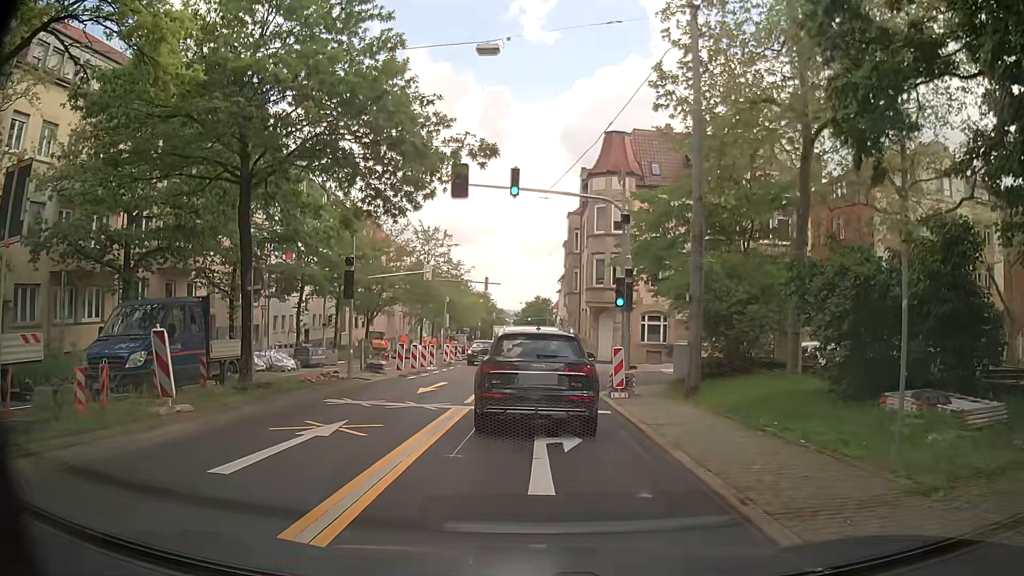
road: secondary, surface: asphalt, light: Day
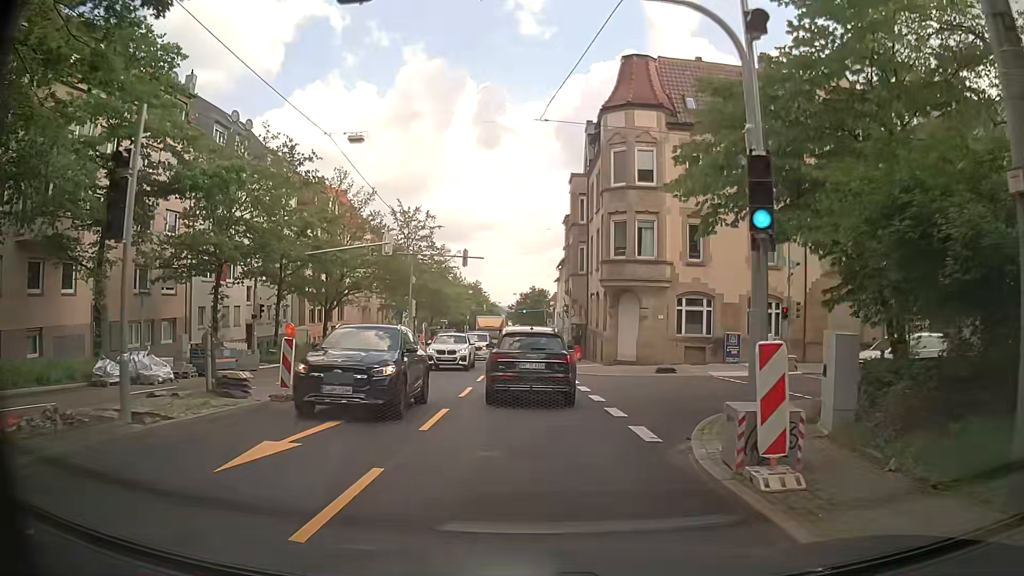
(-0.2, +12.1) m; 0°
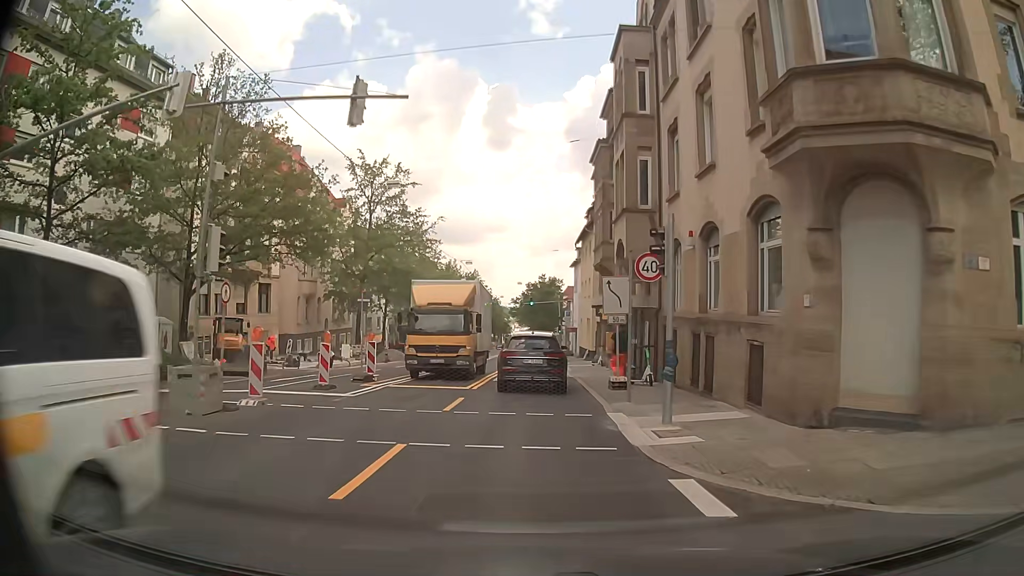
(-0.4, +23.0) m; -1°
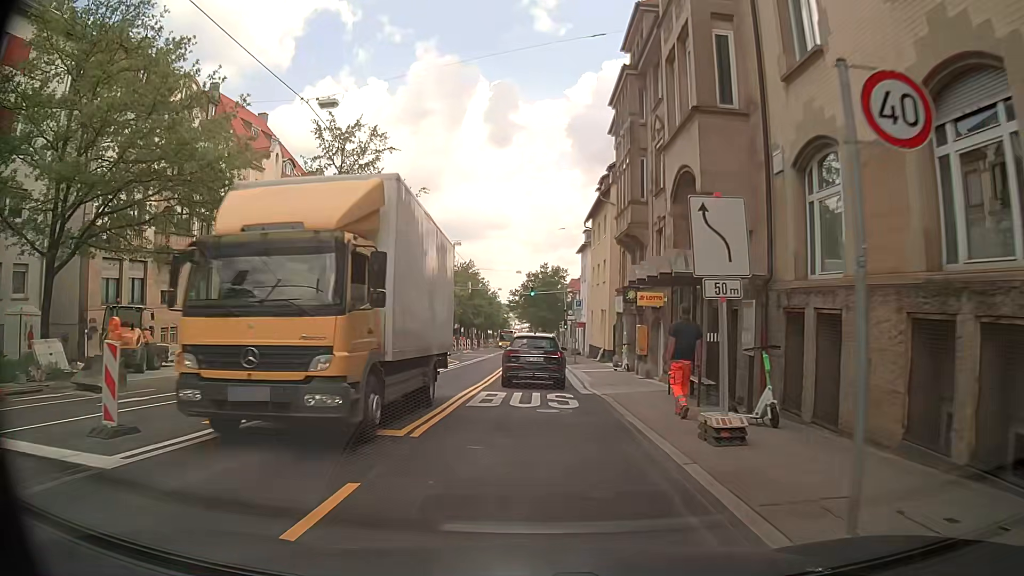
(0.0, +10.0) m; -1°
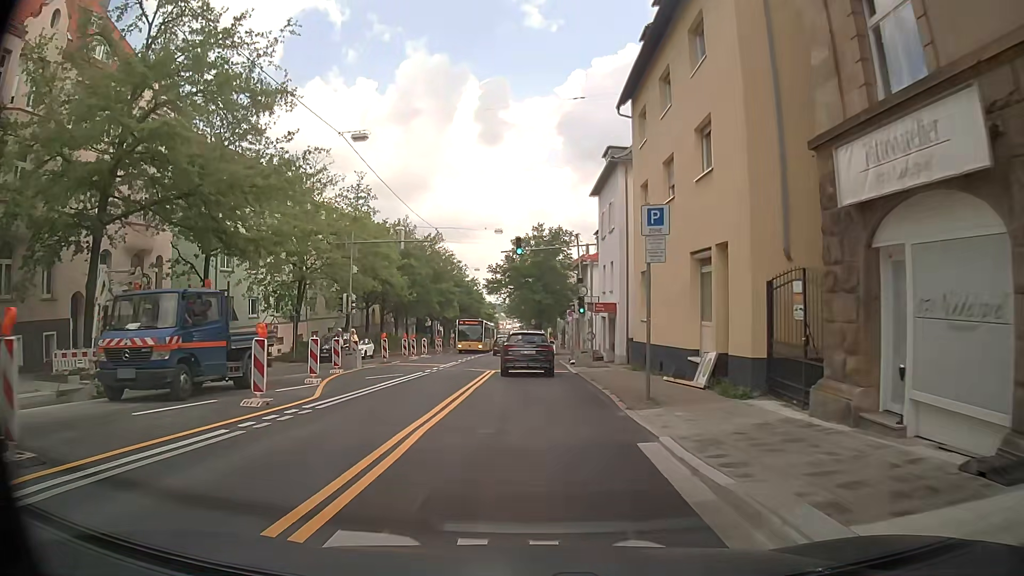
(+0.4, +26.3) m; +2°
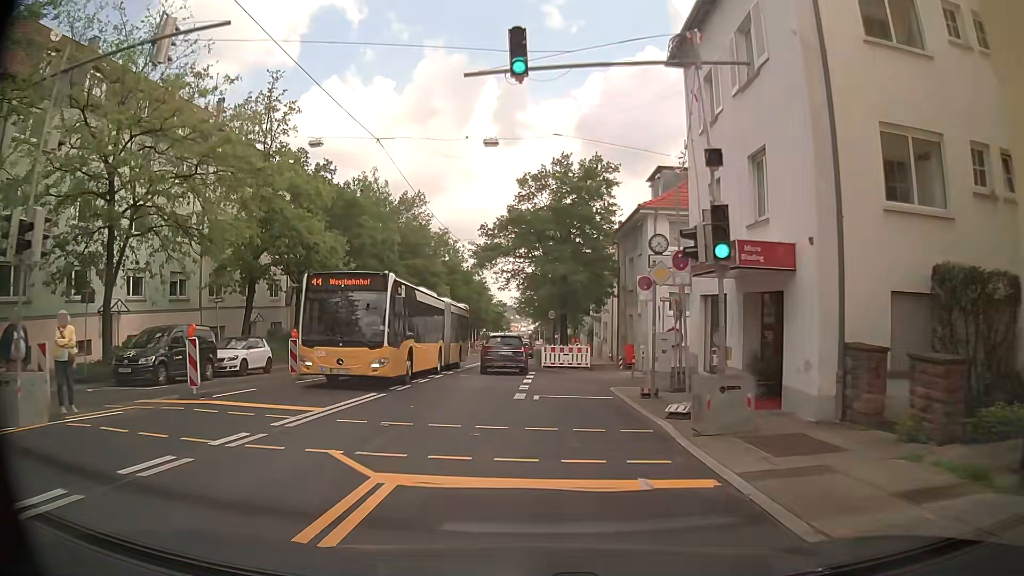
(-0.4, +21.7) m; -2°
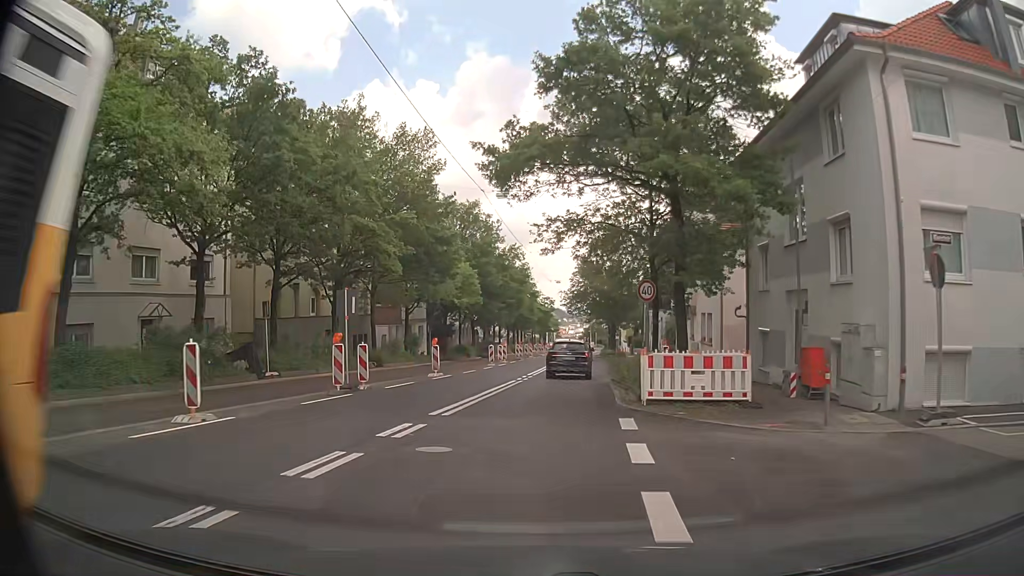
(-0.6, +17.6) m; -4°
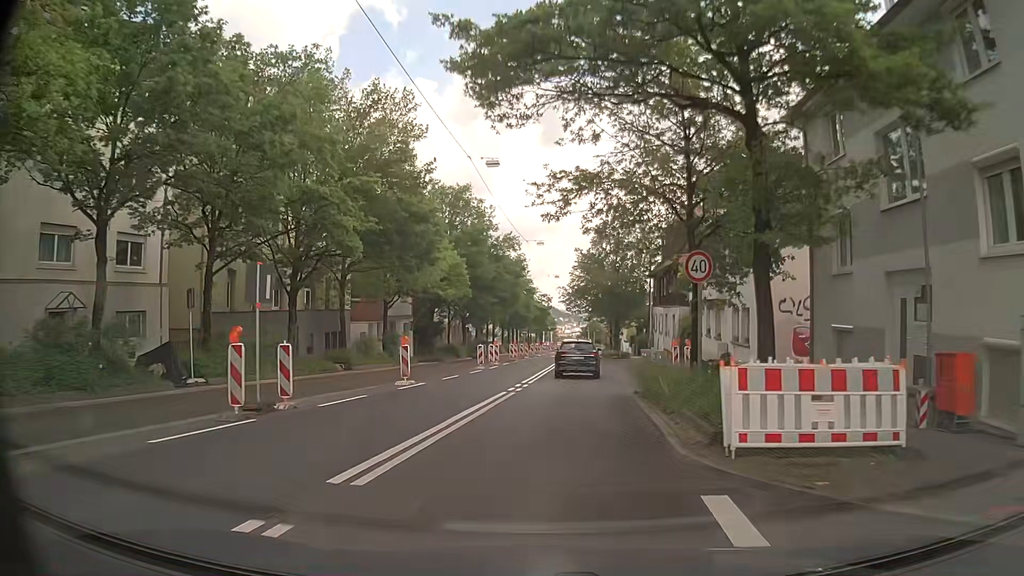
(-0.1, +6.1) m; -1°
(0, +10) (+1, +20) (+2, +30) (+3, +40) (+3, +50) (+4, +60) (+5, +70) (+6, +80) (+7, +90) (+9, +100) m
